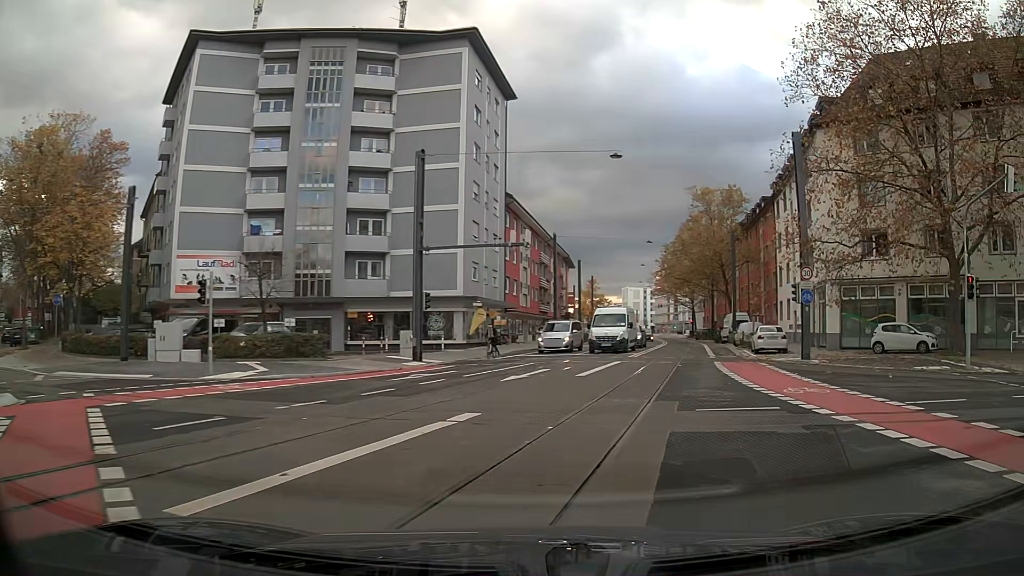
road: secondary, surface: asphalt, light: Day
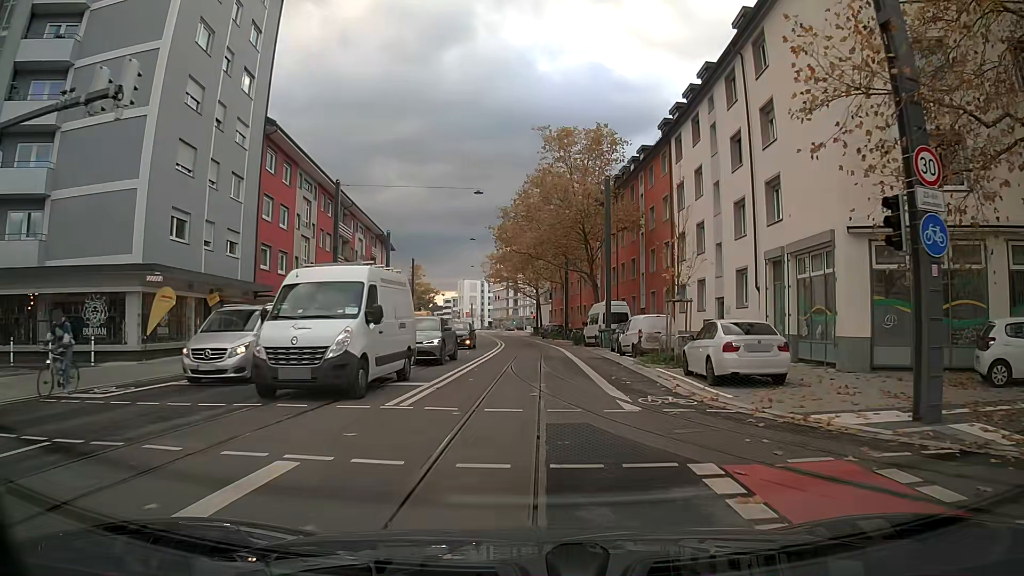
(+2.6, +20.3) m; +9°
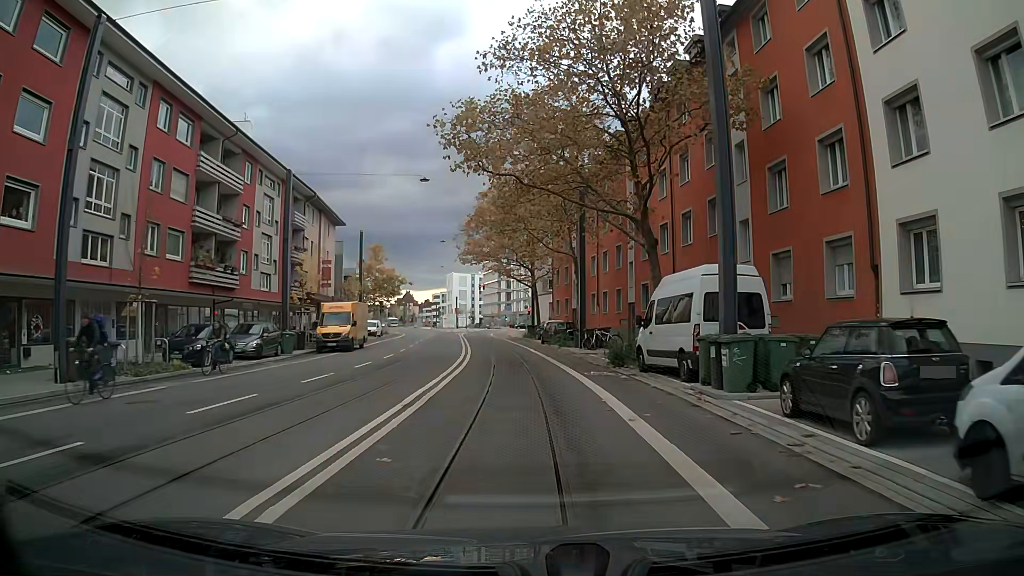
(-0.2, +24.5) m; 0°
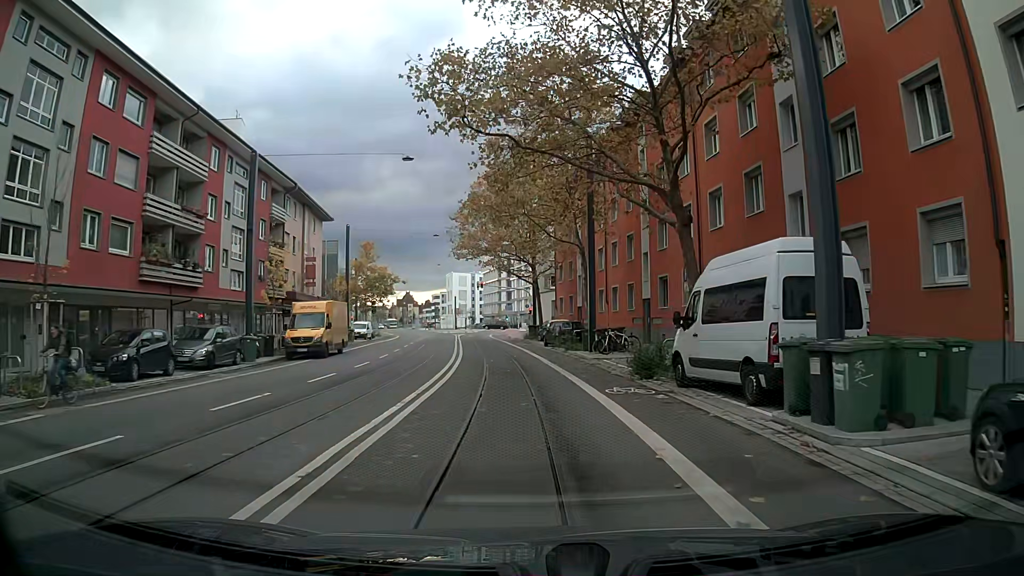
(0.0, +5.0) m; -1°
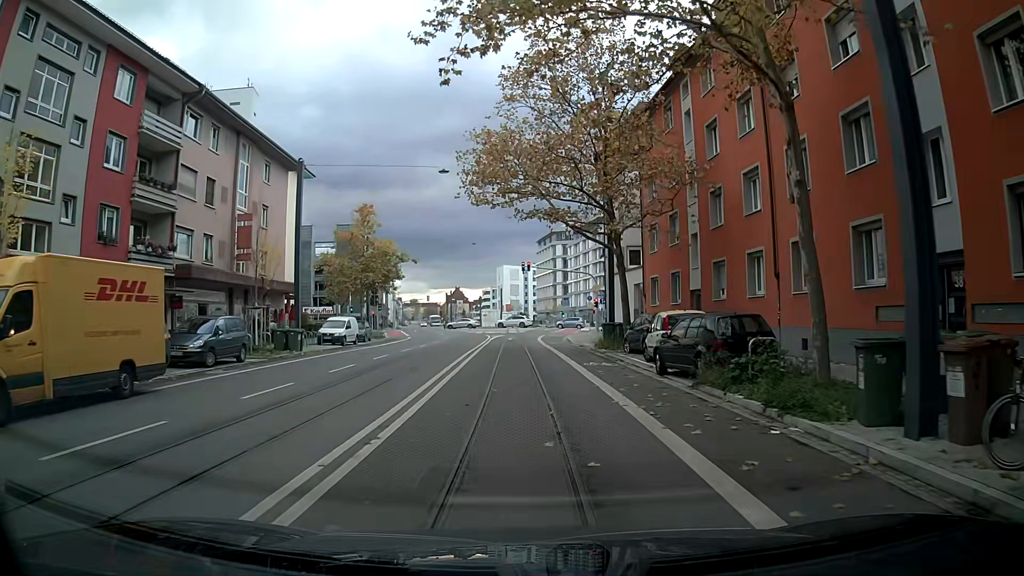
(-0.7, +23.7) m; -4°
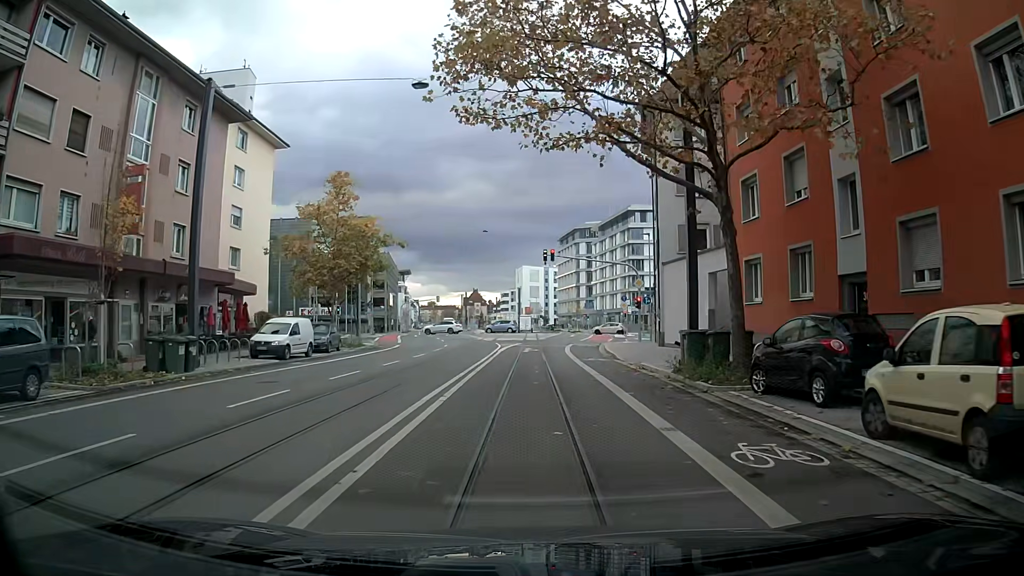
(-0.3, +13.3) m; -2°
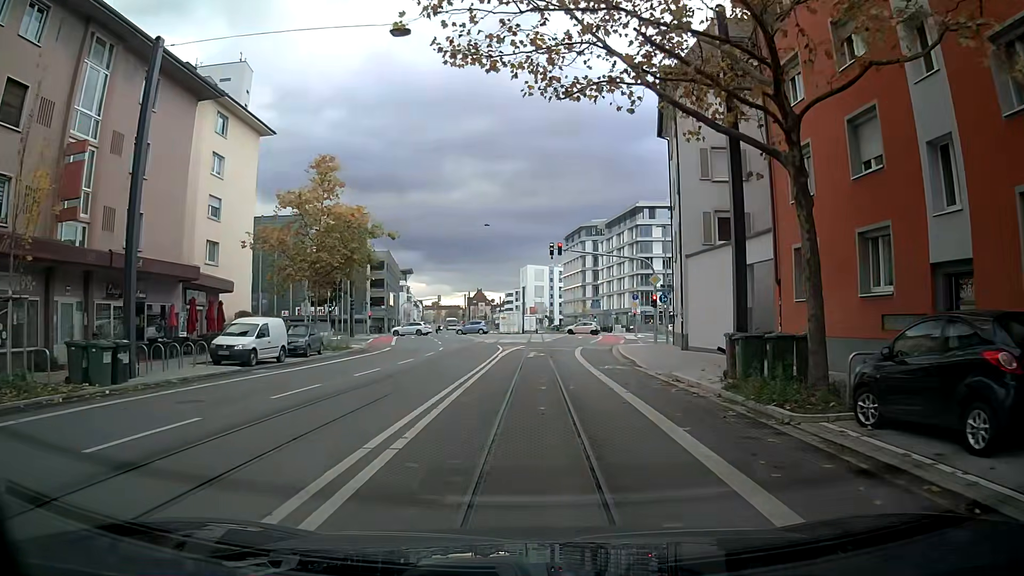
(0.0, +4.3) m; +1°
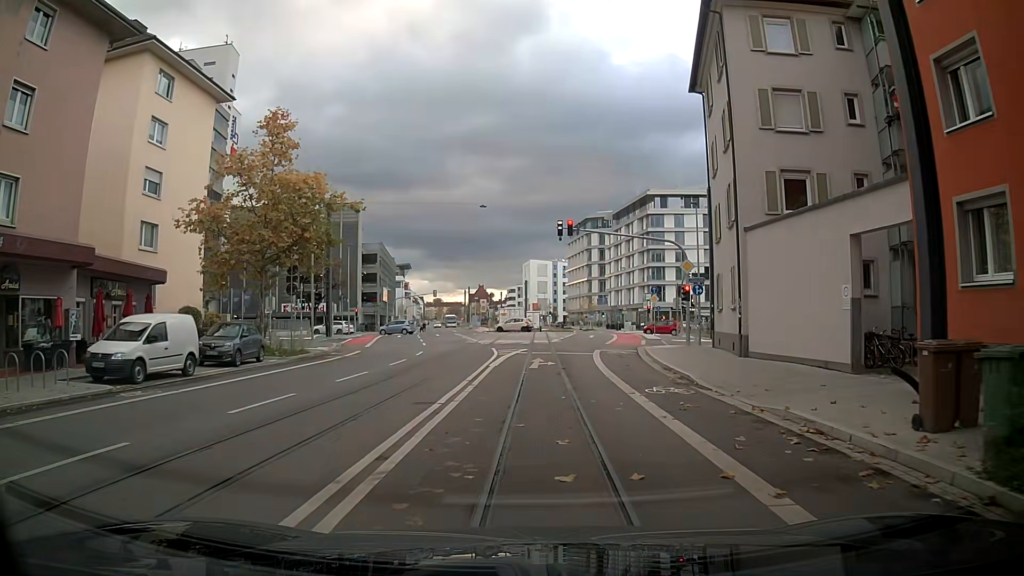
(-0.2, +8.3) m; -2°
(0, +10) (0, +20) (+1, +30) (+2, +40) (+4, +50) (+5, +60) (+6, +70) (+7, +80) (+7, +90) (+7, +100) m
